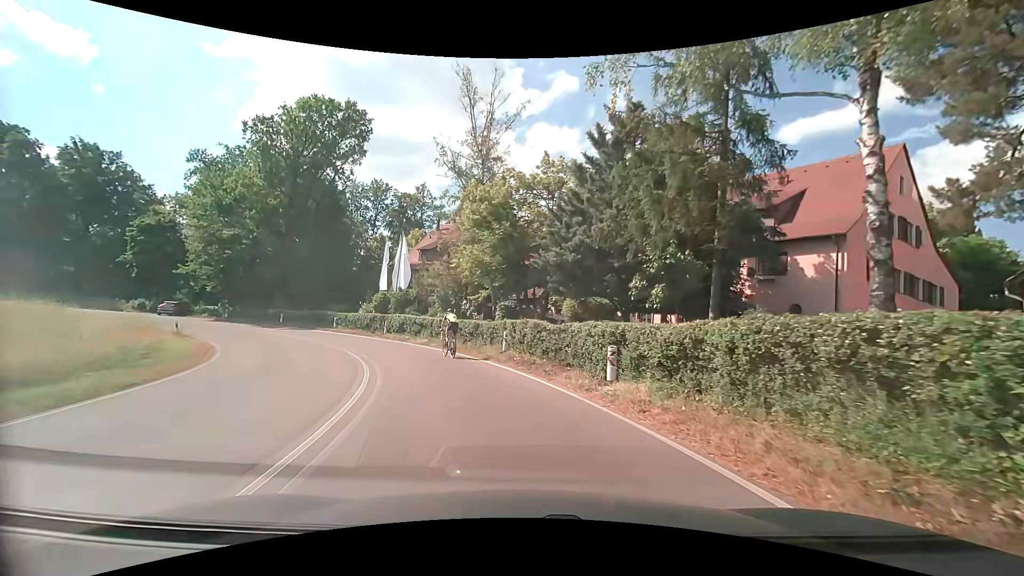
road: secondary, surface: asphalt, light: Day
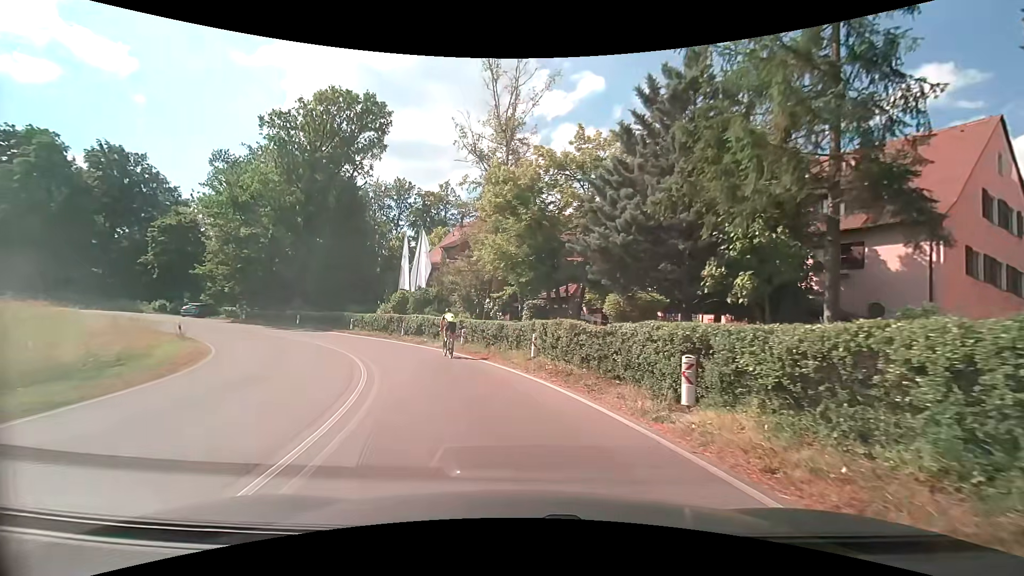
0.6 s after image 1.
(-0.1, +3.0) m; -3°
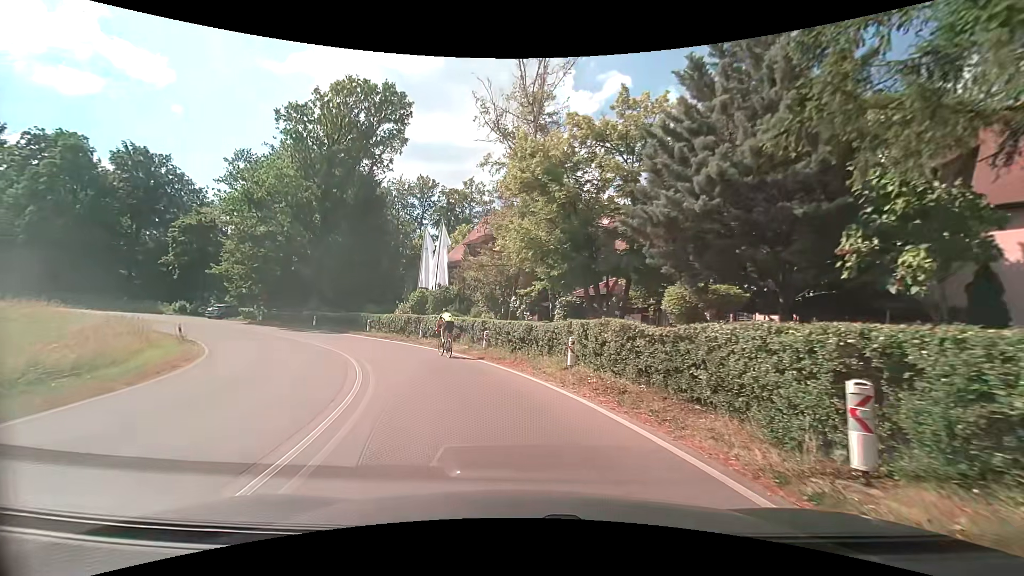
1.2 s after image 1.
(-0.1, +3.0) m; -4°
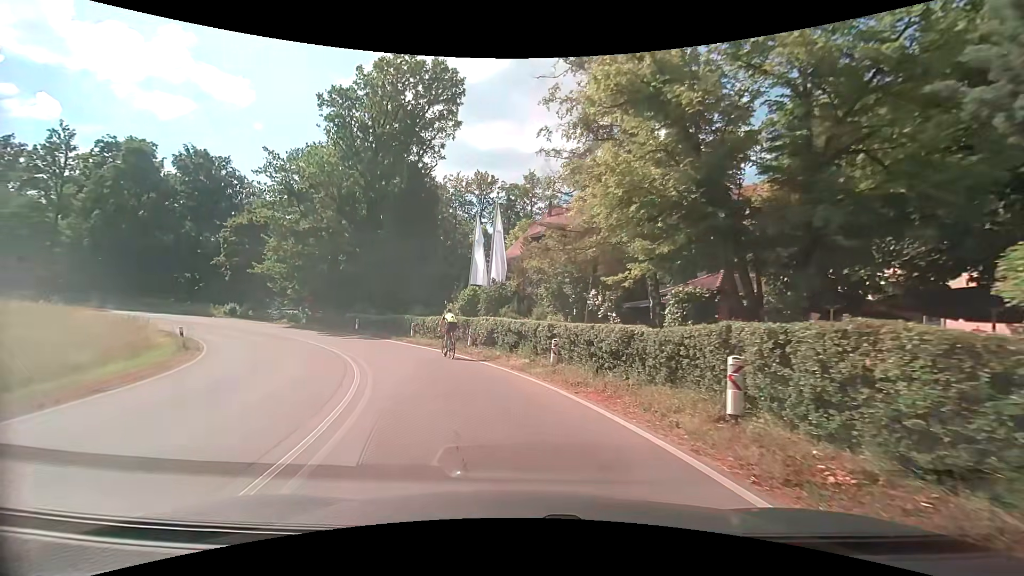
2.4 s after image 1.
(-0.3, +6.2) m; -6°
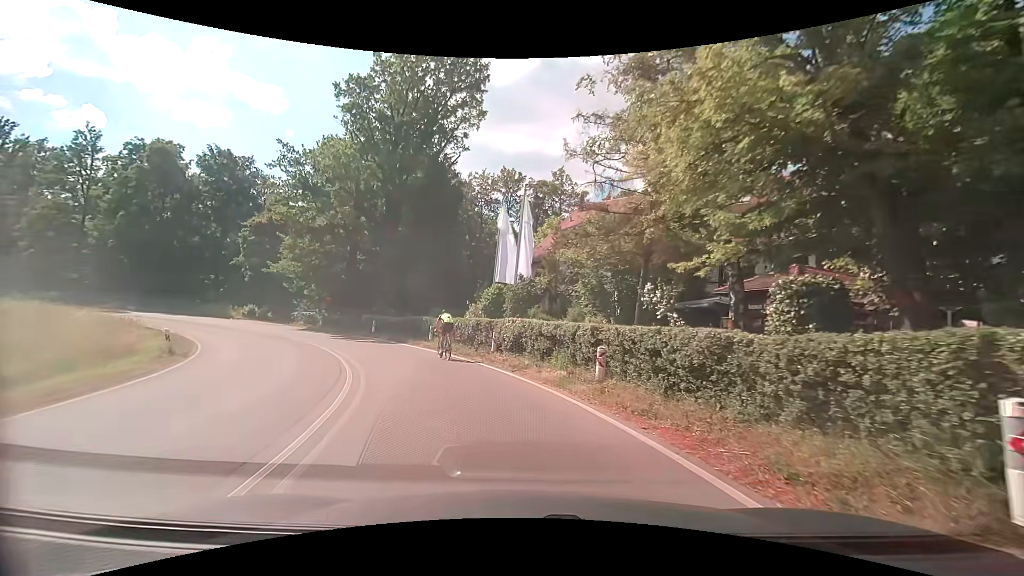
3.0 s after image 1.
(-0.1, +3.1) m; -5°
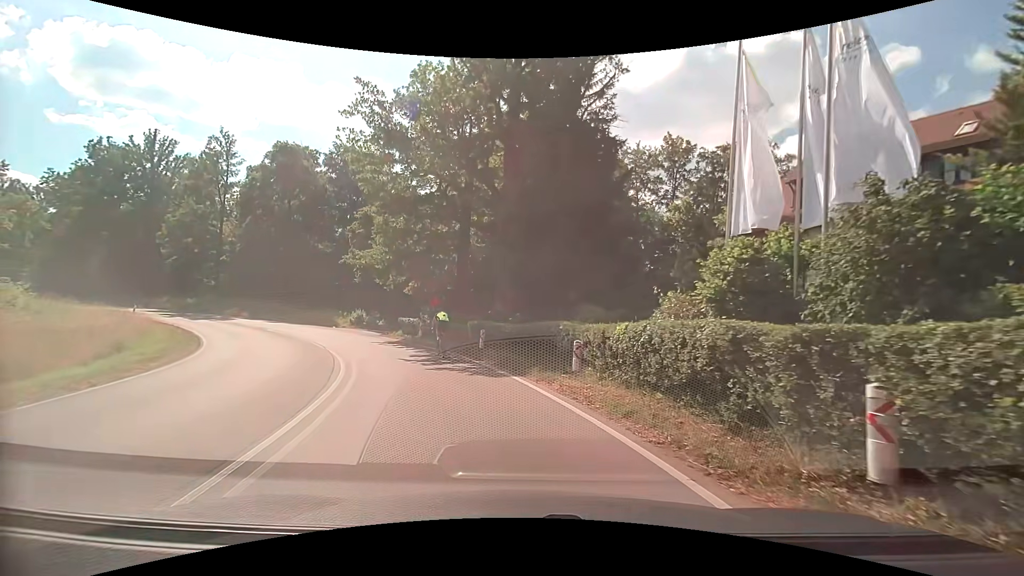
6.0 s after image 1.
(-1.7, +14.1) m; -15°
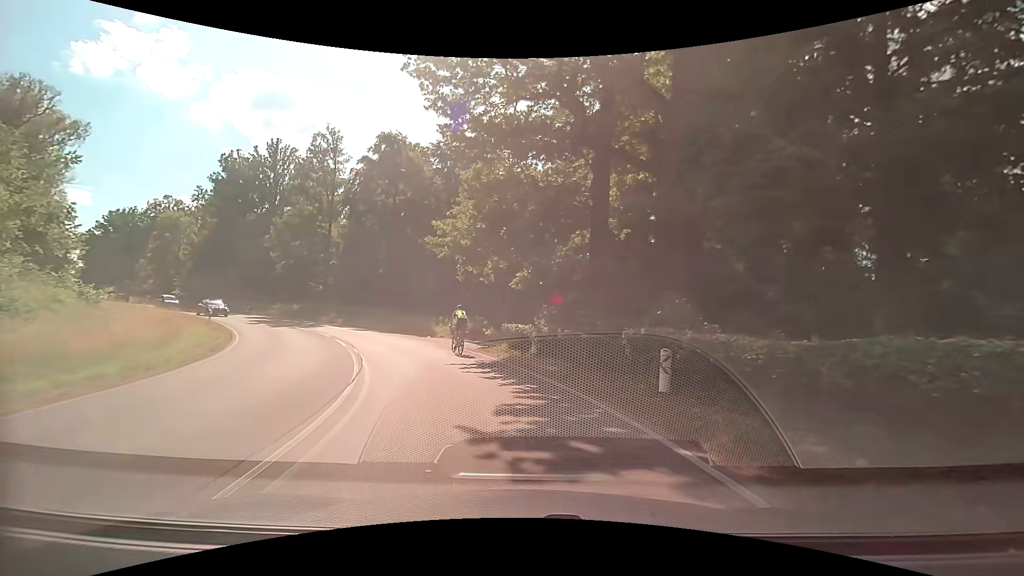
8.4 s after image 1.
(-1.5, +11.0) m; -14°
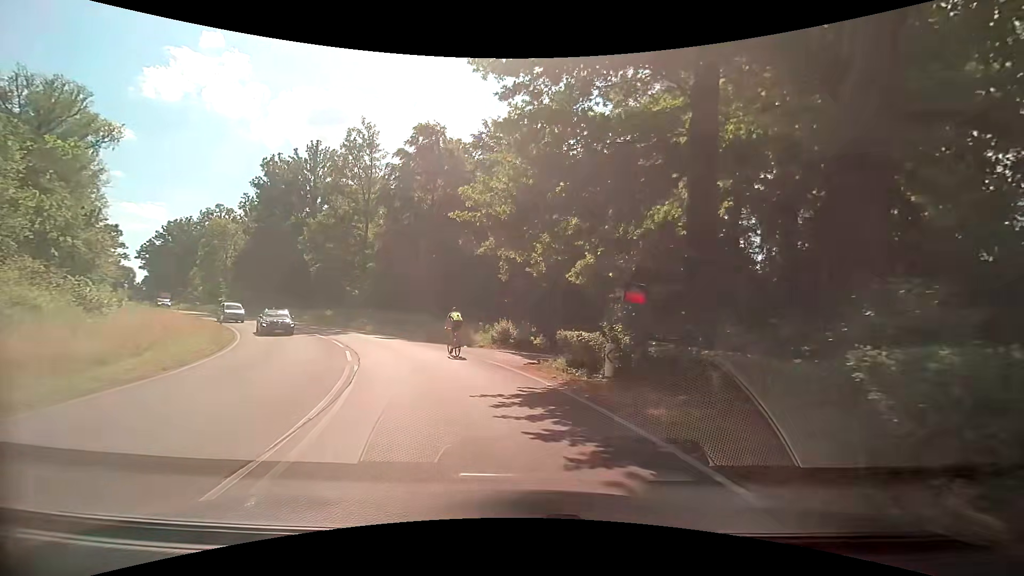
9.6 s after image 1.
(-0.3, +5.8) m; -8°
(0, +10) (-3, +20) (-7, +29) (-12, +37) (-18, +45) (-25, +52) (-33, +59) (-40, +66) (-47, +73) (-54, +80) m
